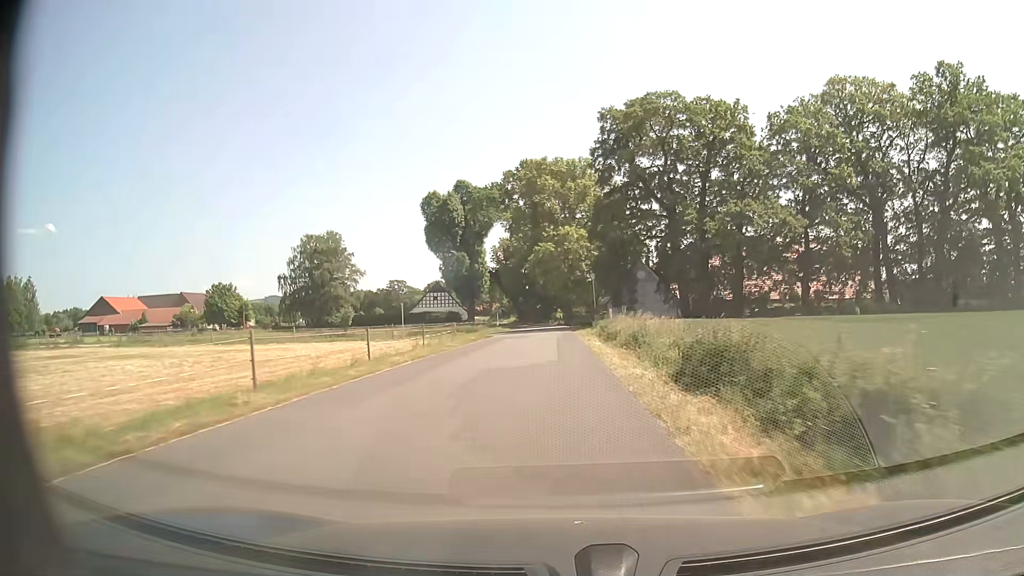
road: unclassified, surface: asphalt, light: Day
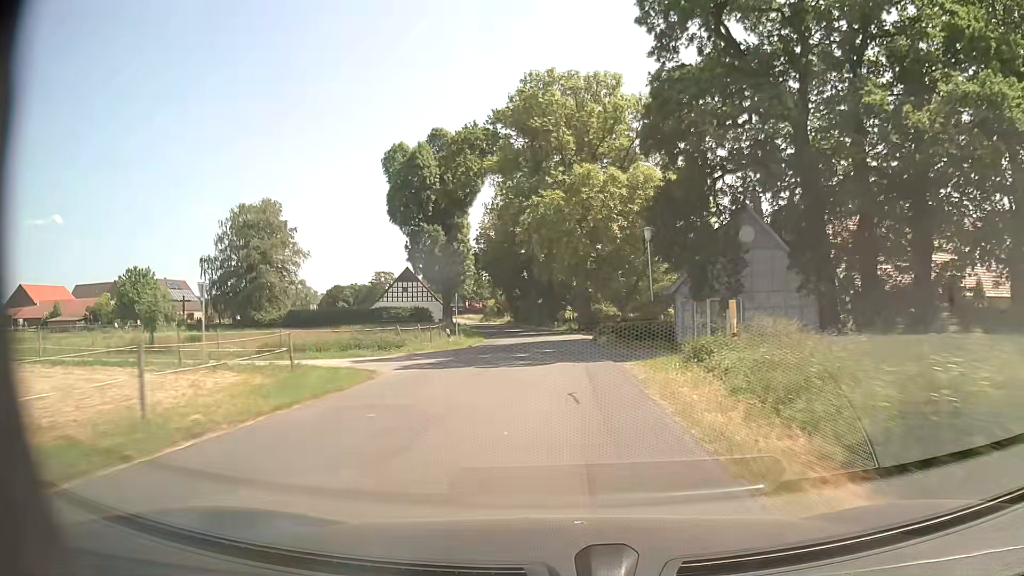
(-0.2, +32.9) m; -1°
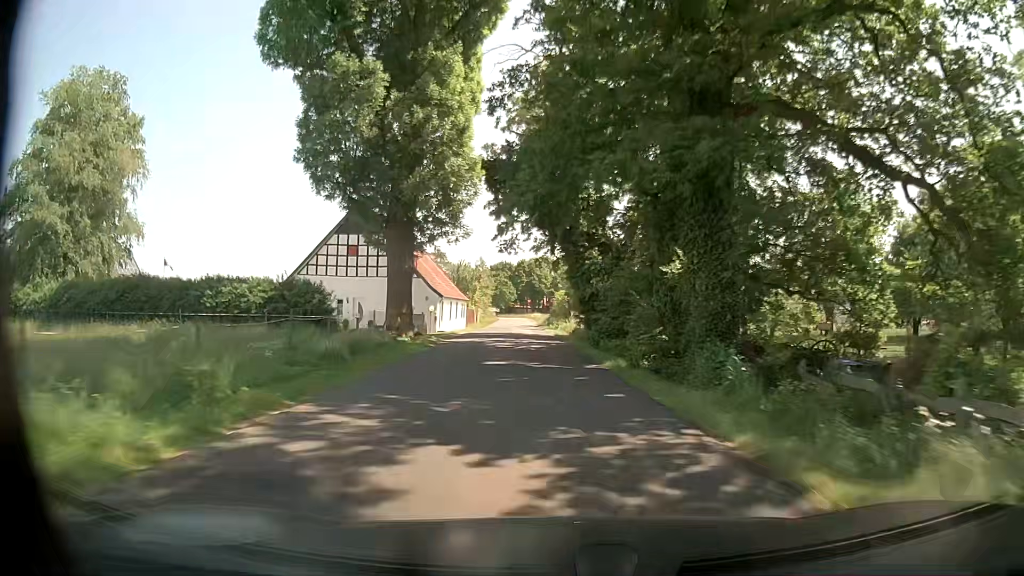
(-2.2, +55.5) m; -7°
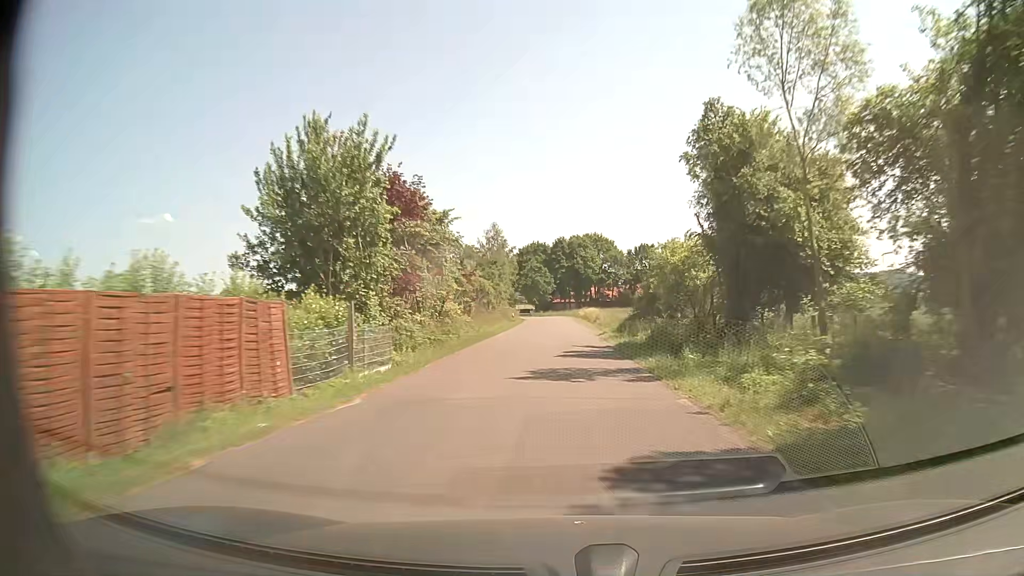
(-3.3, +57.5) m; -4°
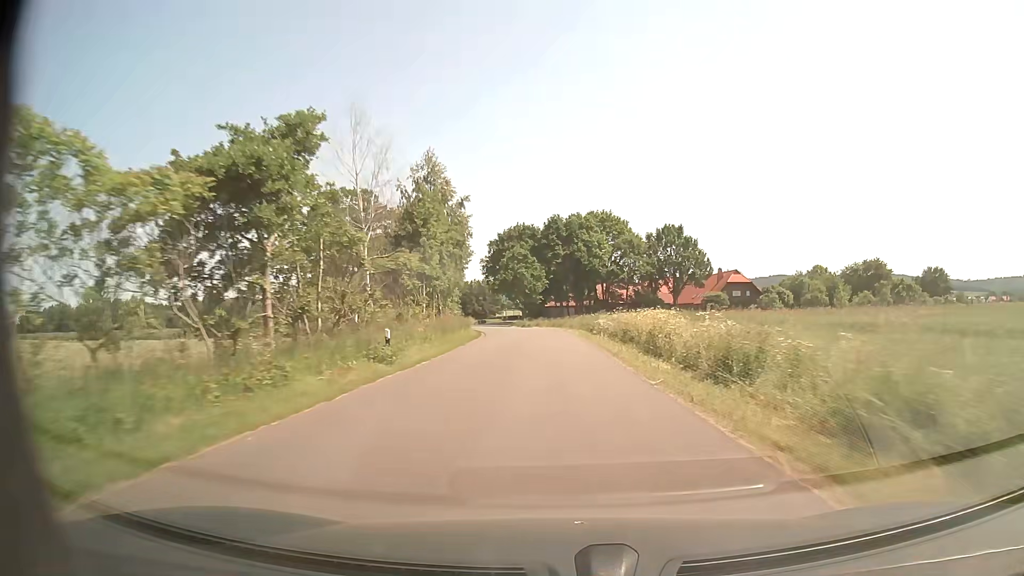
(+0.1, +48.0) m; 0°
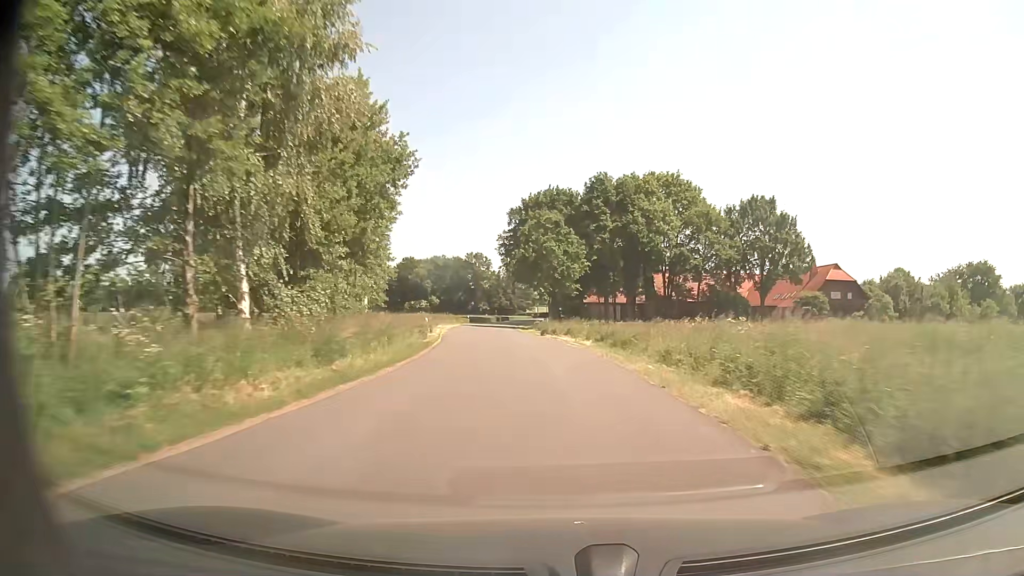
(-0.5, +36.2) m; -3°
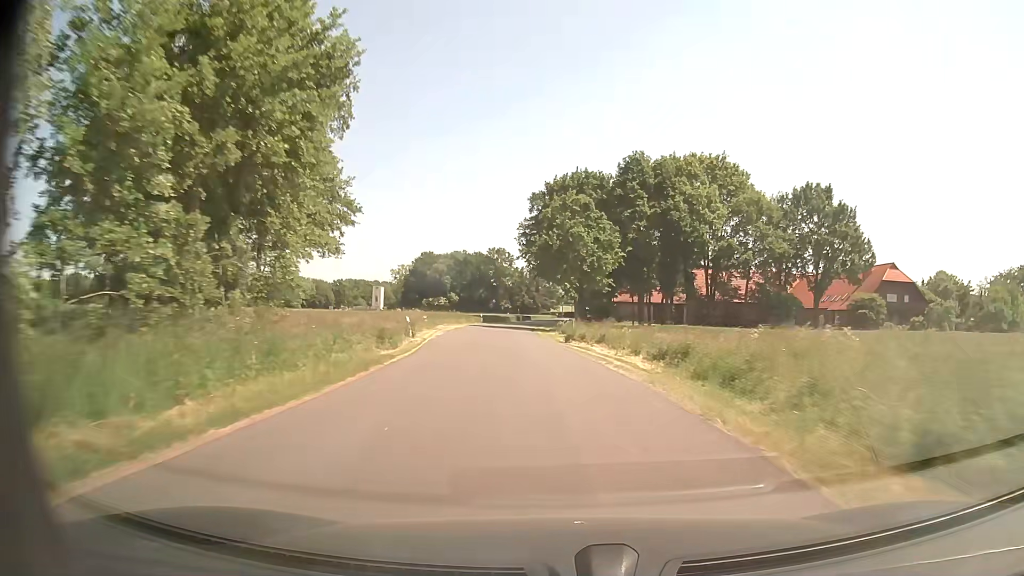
(-0.2, +11.7) m; -2°
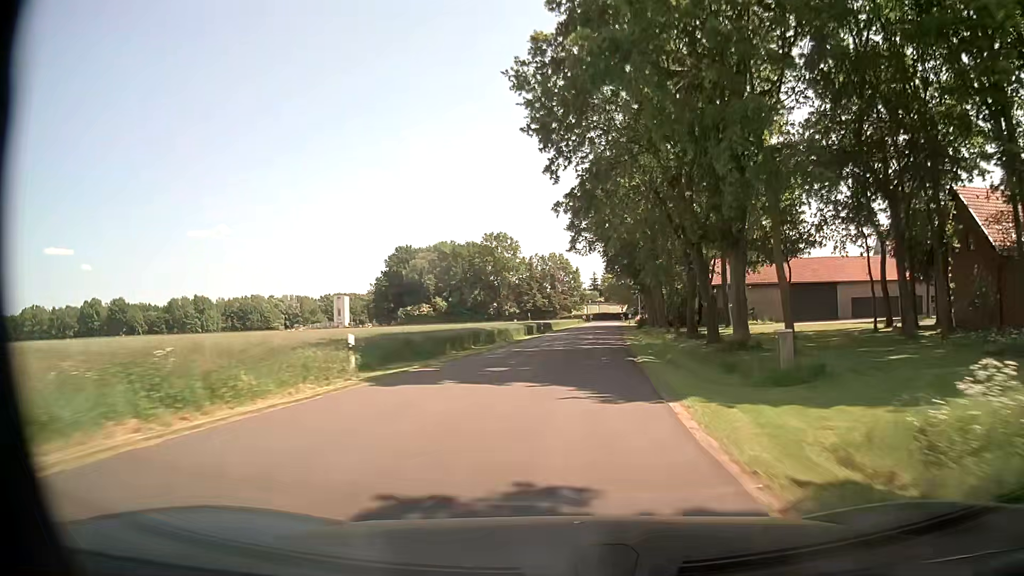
(-3.6, +59.2) m; -1°
(0, +10) (+1, +20) (+1, +30) (+2, +40) (+3, +50) (+4, +60) (+5, +70) (+6, +80) (+7, +90) (+8, +100) m
